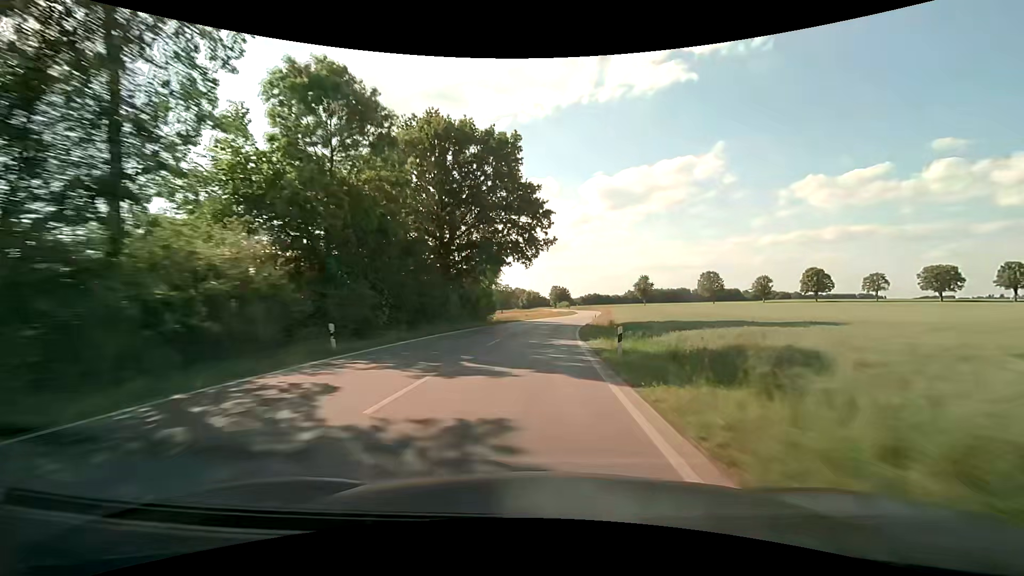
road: secondary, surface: asphalt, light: Day
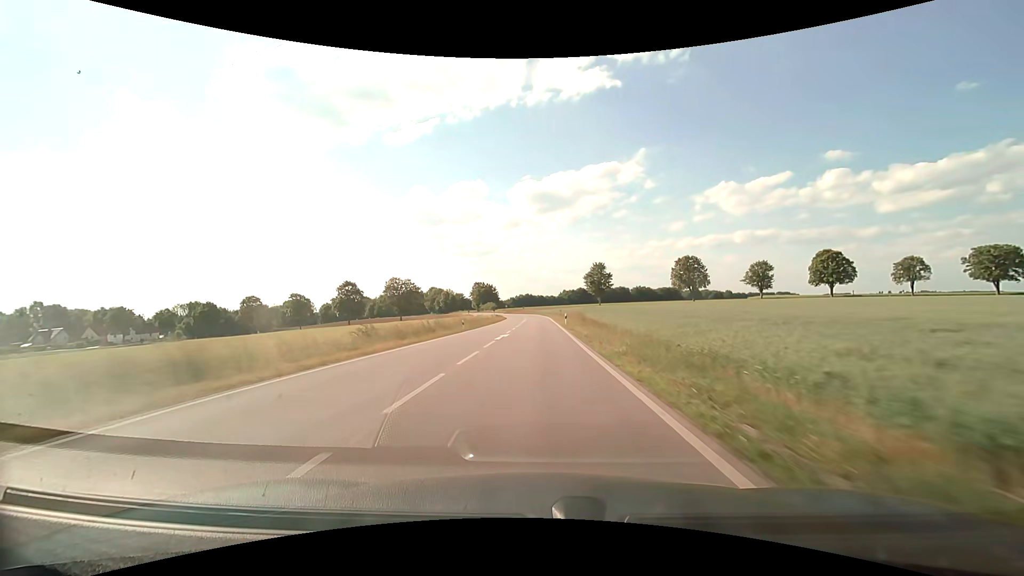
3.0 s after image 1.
(+6.4, +71.6) m; +8°
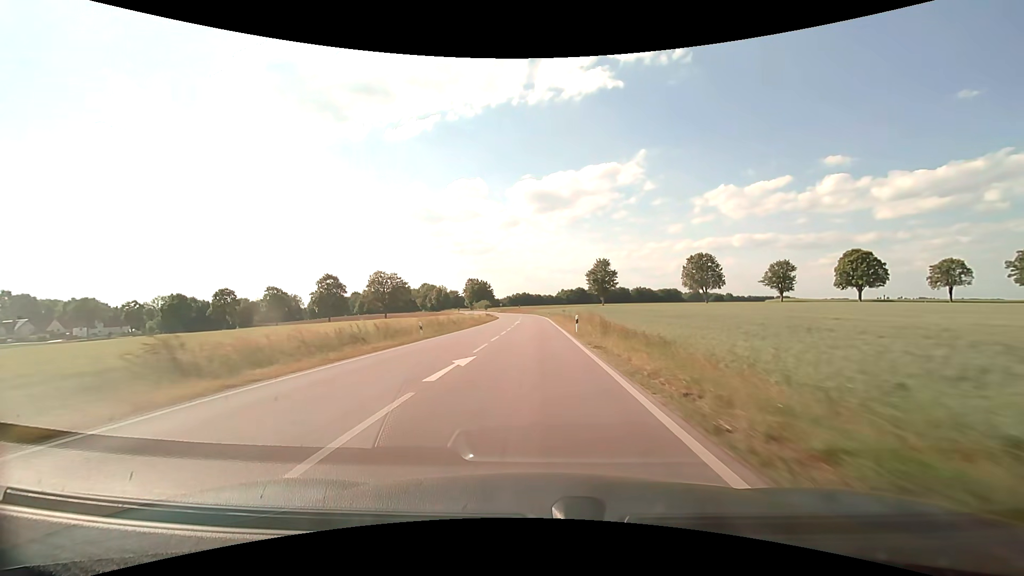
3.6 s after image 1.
(0.0, +14.6) m; 0°
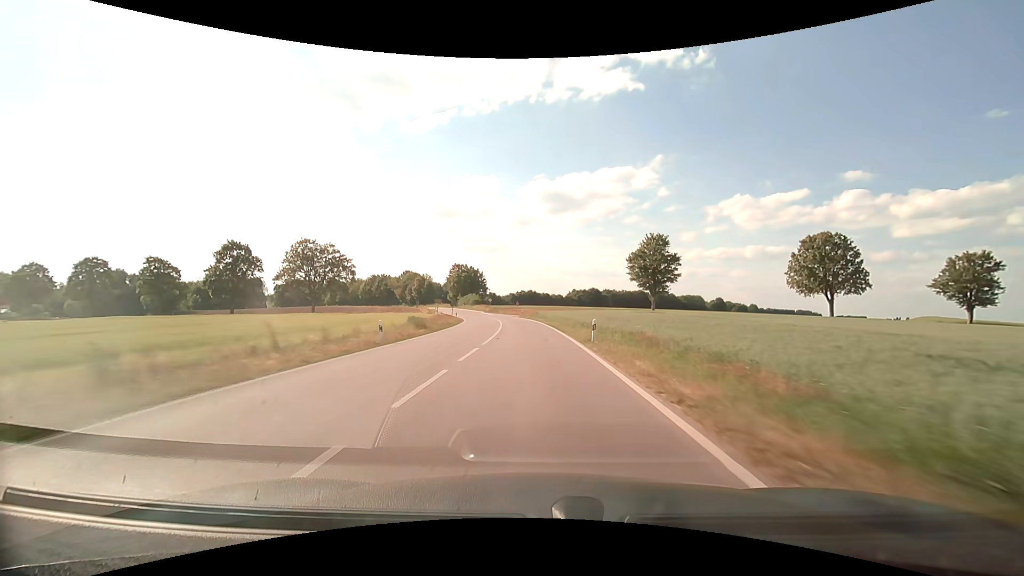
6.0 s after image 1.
(-0.3, +57.2) m; -1°
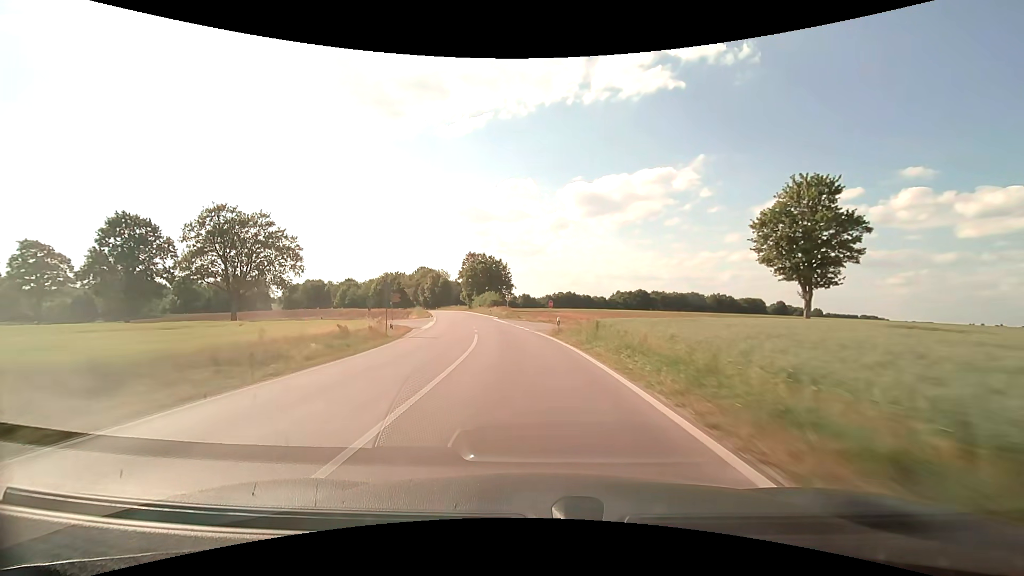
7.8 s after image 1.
(-0.9, +40.8) m; -4°
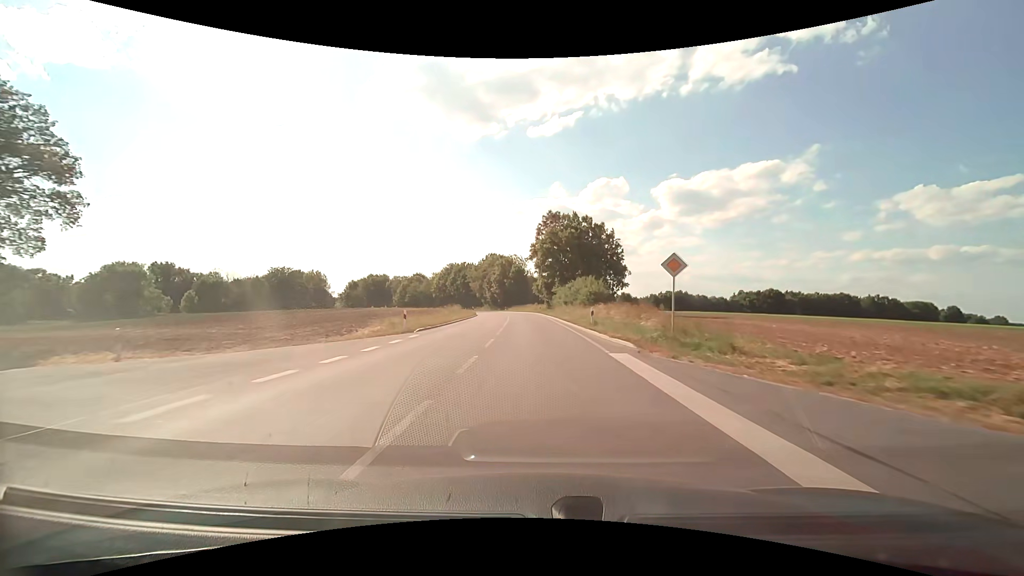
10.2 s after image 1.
(-5.4, +51.0) m; -11°
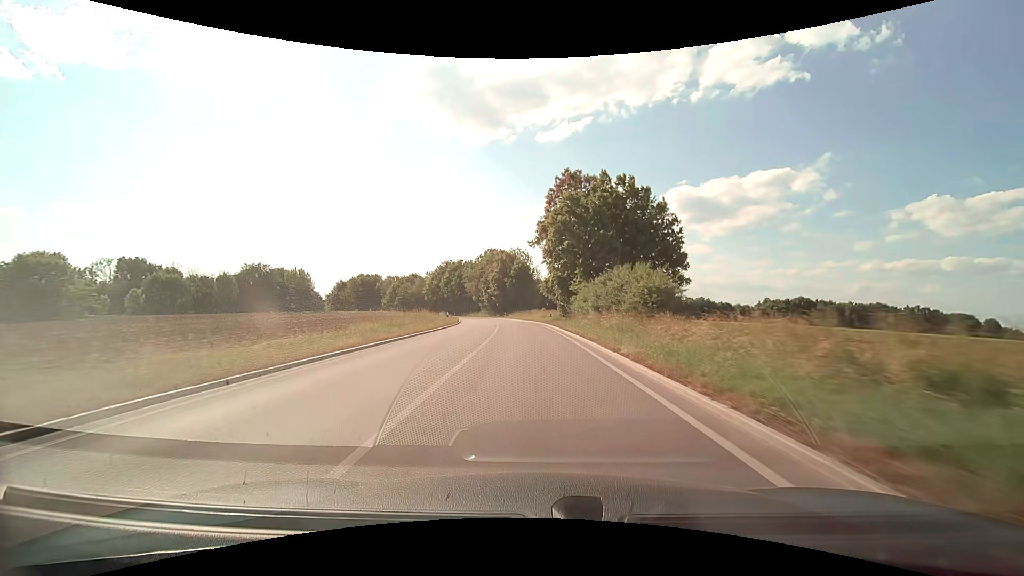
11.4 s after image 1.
(-0.2, +23.9) m; -1°
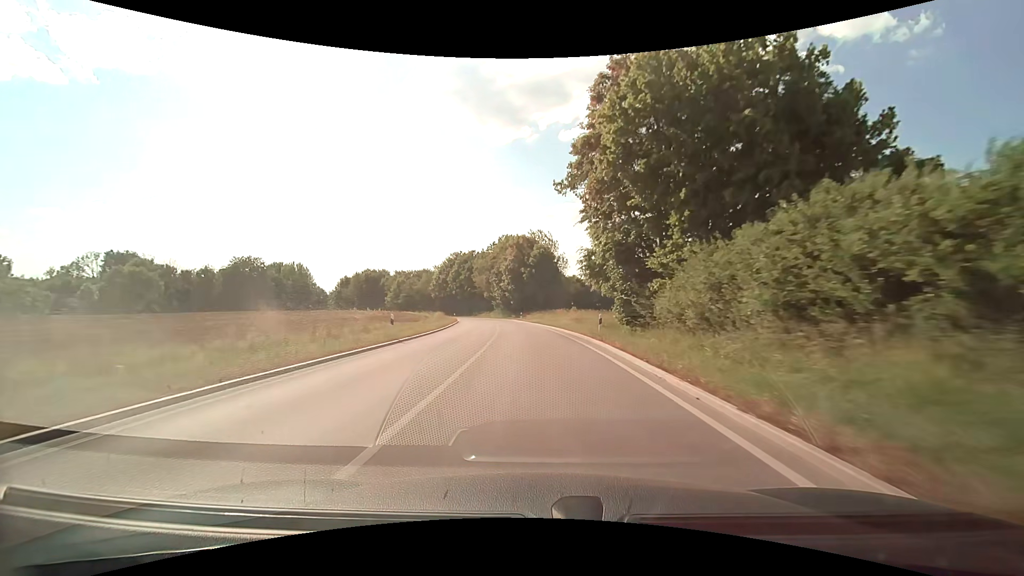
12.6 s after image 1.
(-0.5, +22.8) m; -2°
(0, +10) (-1, +20) (-1, +30) (-2, +40) (-3, +50) (-4, +60) (-5, +70) (-7, +80) (-9, +89) (-12, +99) m
